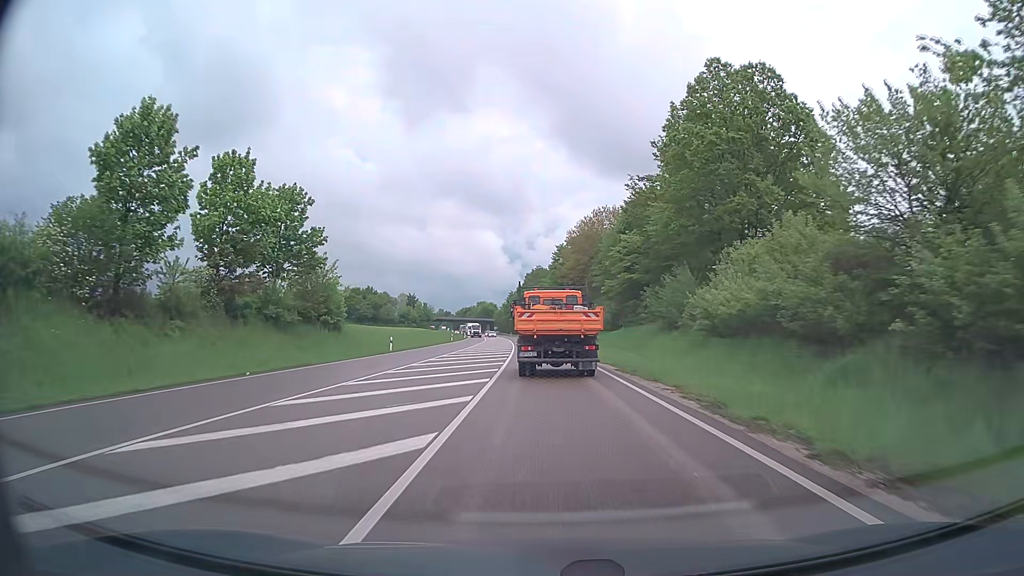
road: primary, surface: asphalt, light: Day
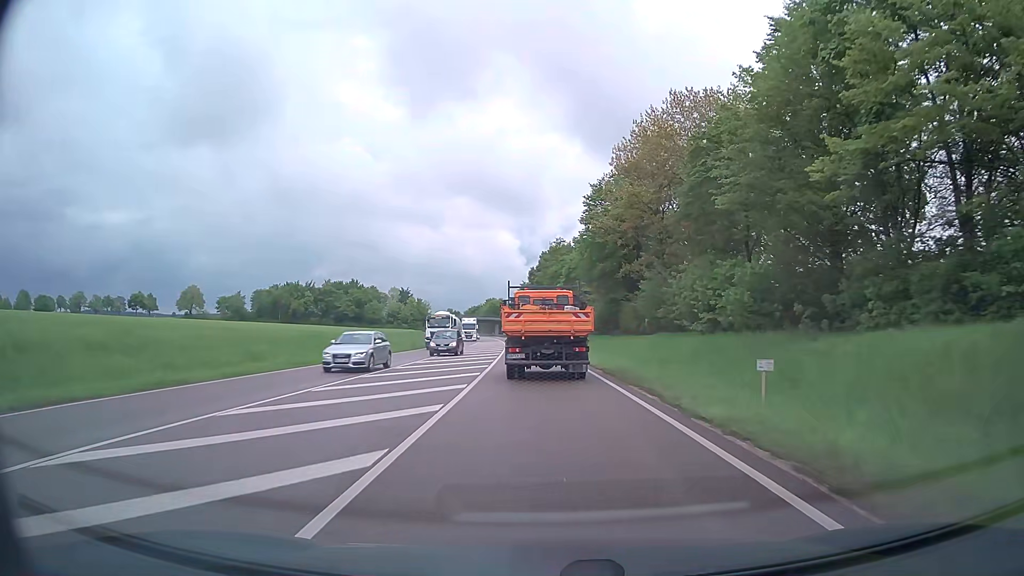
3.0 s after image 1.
(-0.9, +52.7) m; -2°
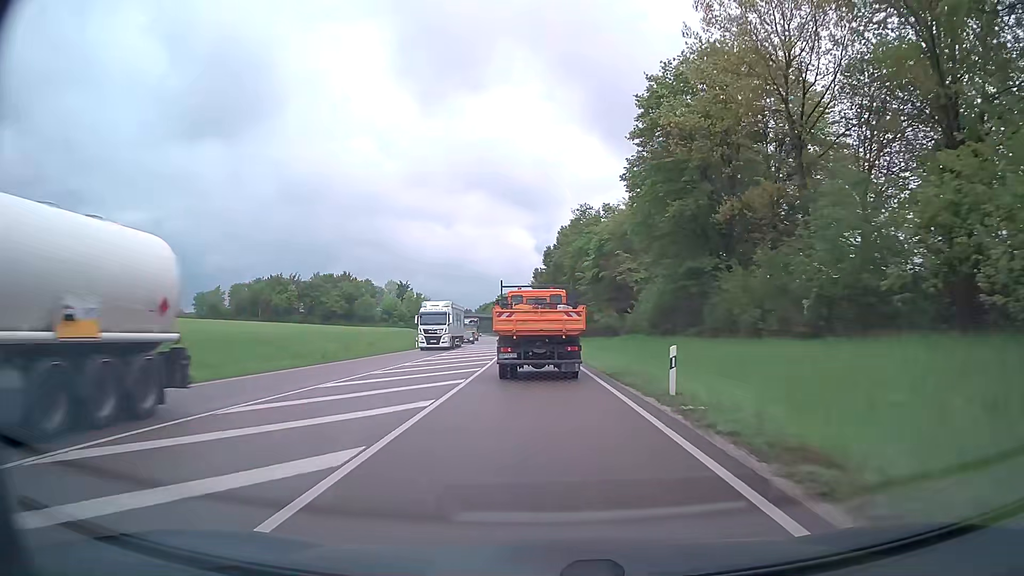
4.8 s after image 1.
(-0.3, +31.3) m; -1°
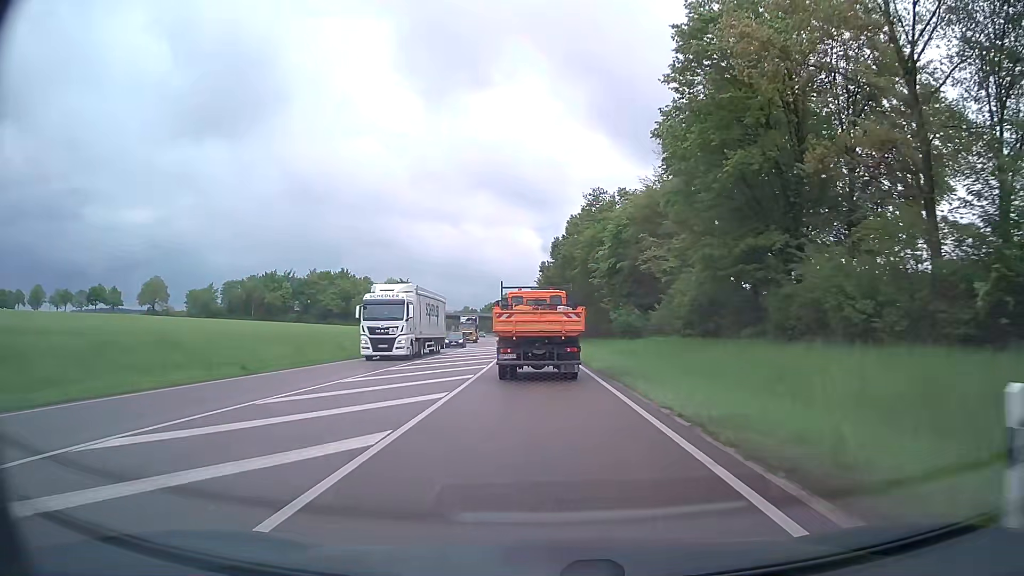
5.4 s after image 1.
(-0.1, +10.3) m; -1°
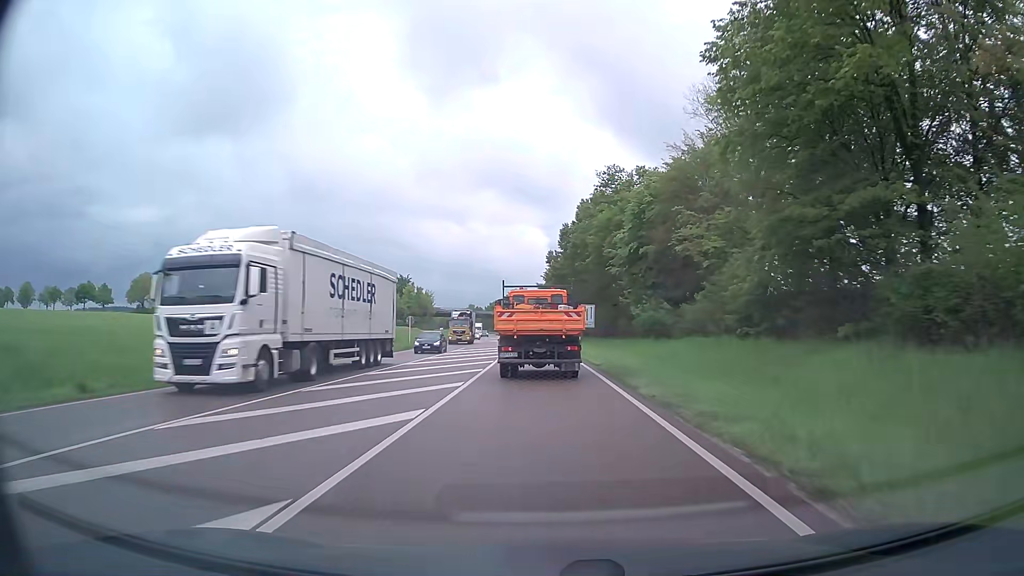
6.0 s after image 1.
(0.0, +10.2) m; 0°
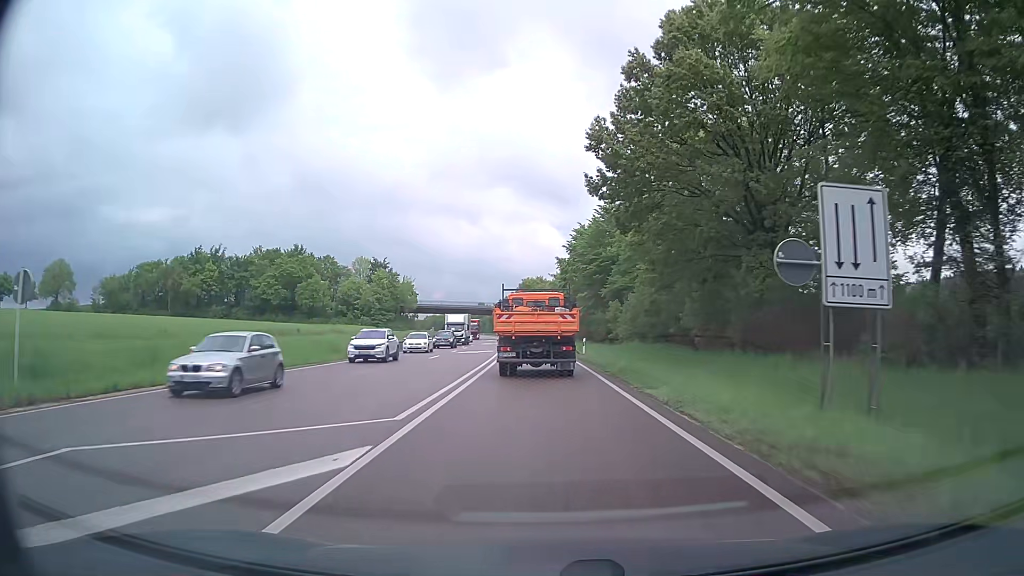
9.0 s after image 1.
(-0.8, +50.9) m; -1°
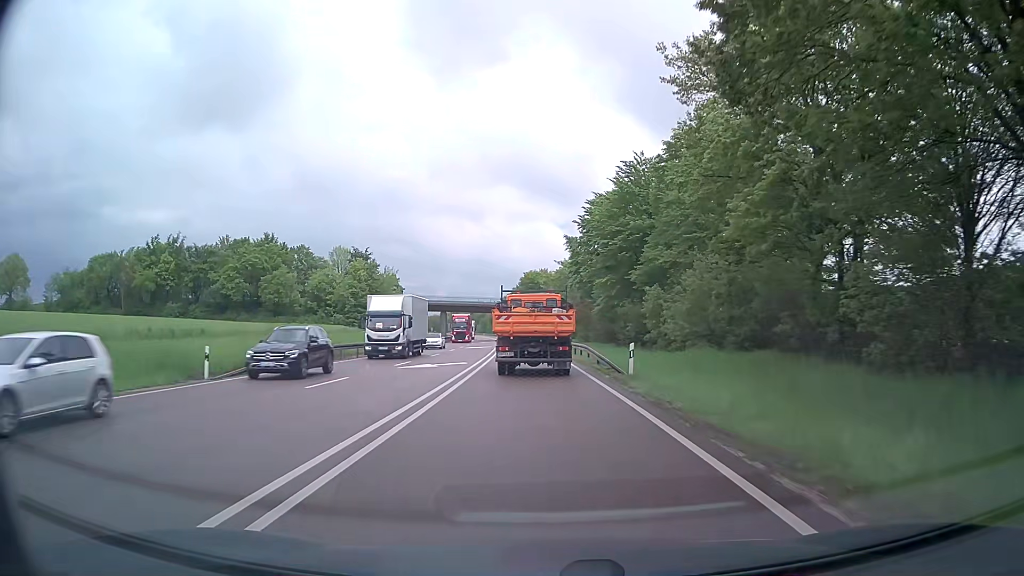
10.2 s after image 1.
(-0.1, +20.1) m; -1°
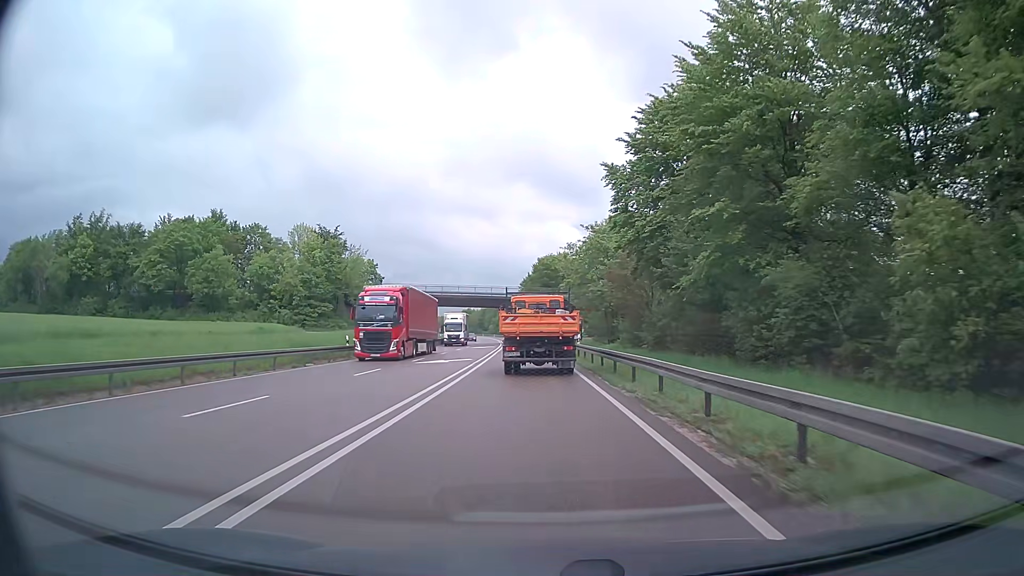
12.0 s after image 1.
(-0.2, +30.5) m; -1°
(0, +10) (0, +20) (0, +30) (-1, +40) (-1, +50) (-2, +60) (-2, +70) (-3, +80) (-3, +90) (-4, +100) m
